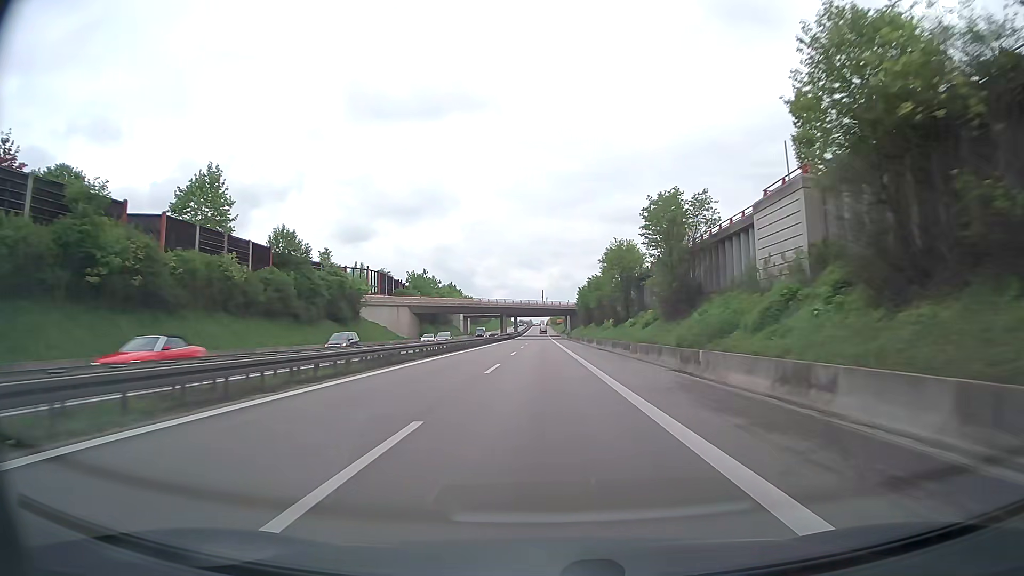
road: trunk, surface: asphalt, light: Day
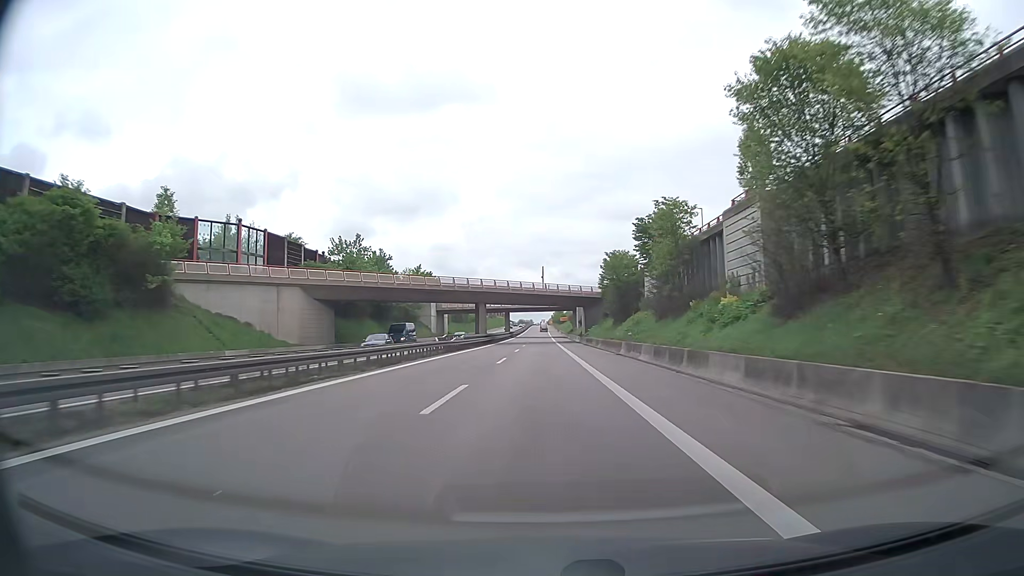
(0.0, +47.4) m; 0°
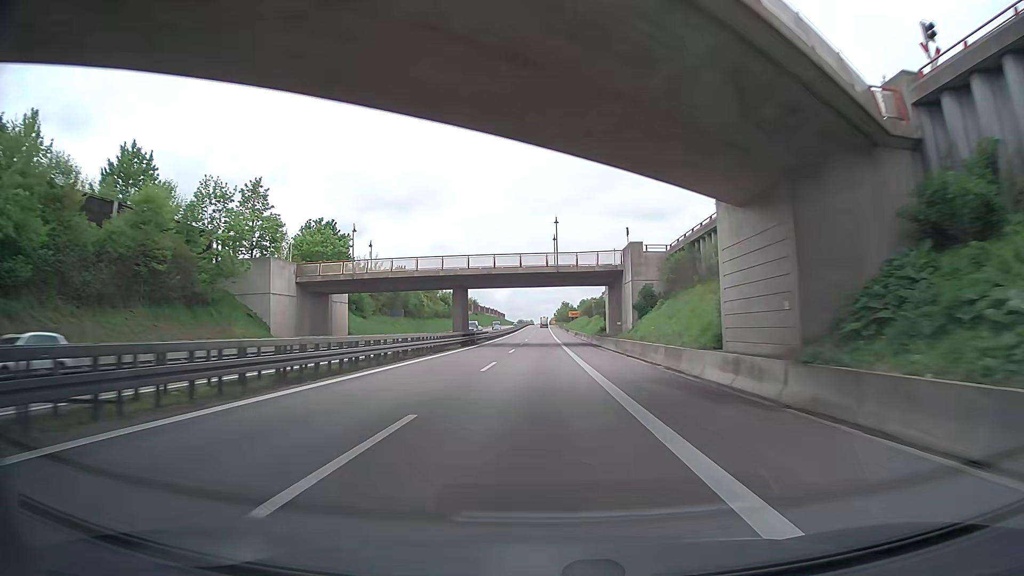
(0.0, +78.9) m; 0°
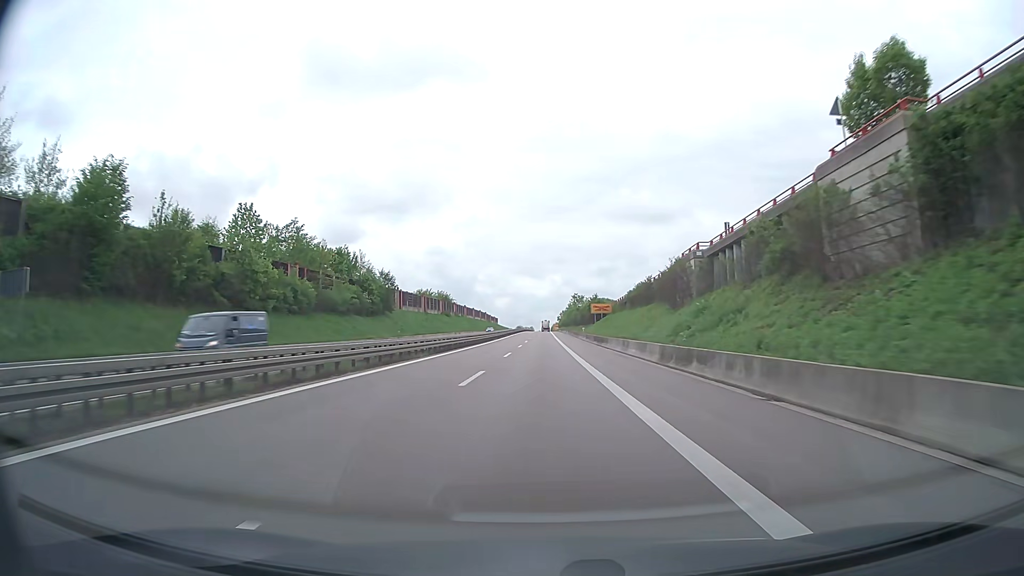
(-0.7, +78.9) m; 0°
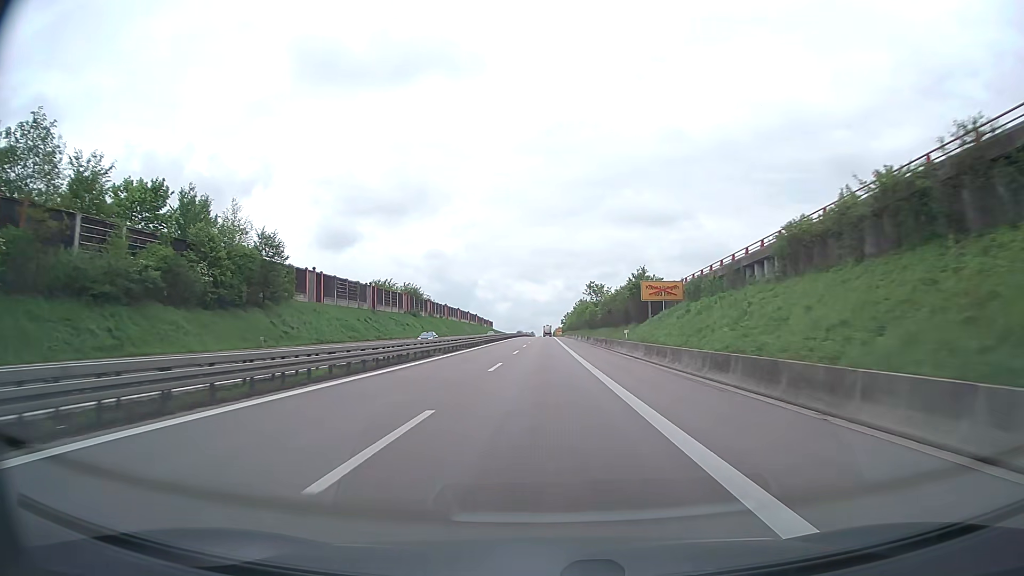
(-0.1, +47.3) m; 0°
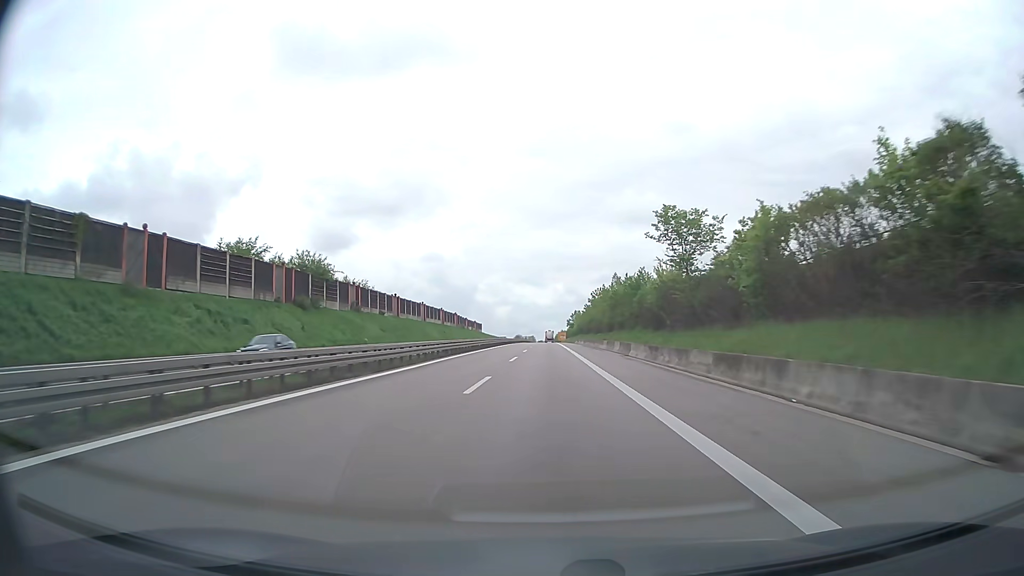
(-0.1, +63.0) m; 0°
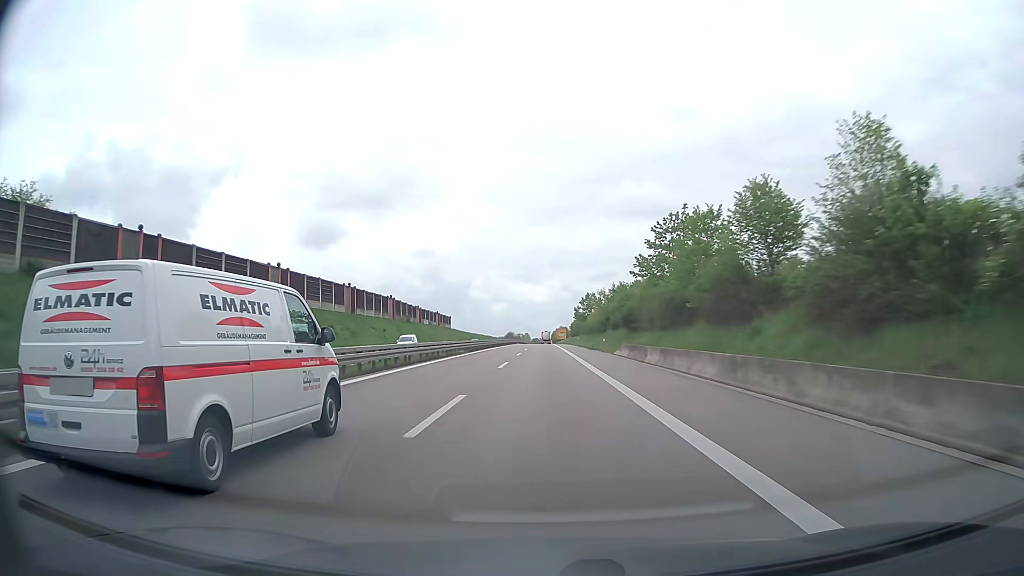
(+0.3, +78.8) m; 0°
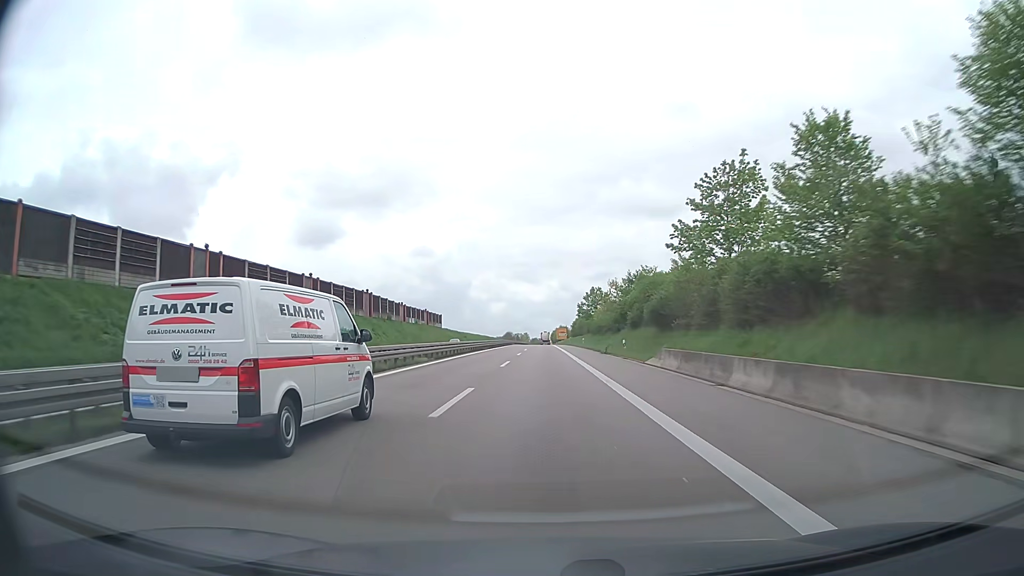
(0.0, +15.8) m; 0°
(0, +10) (0, +20) (0, +30) (0, +40) (0, +50) (0, +60) (0, +70) (0, +80) (0, +90) (0, +100) m
